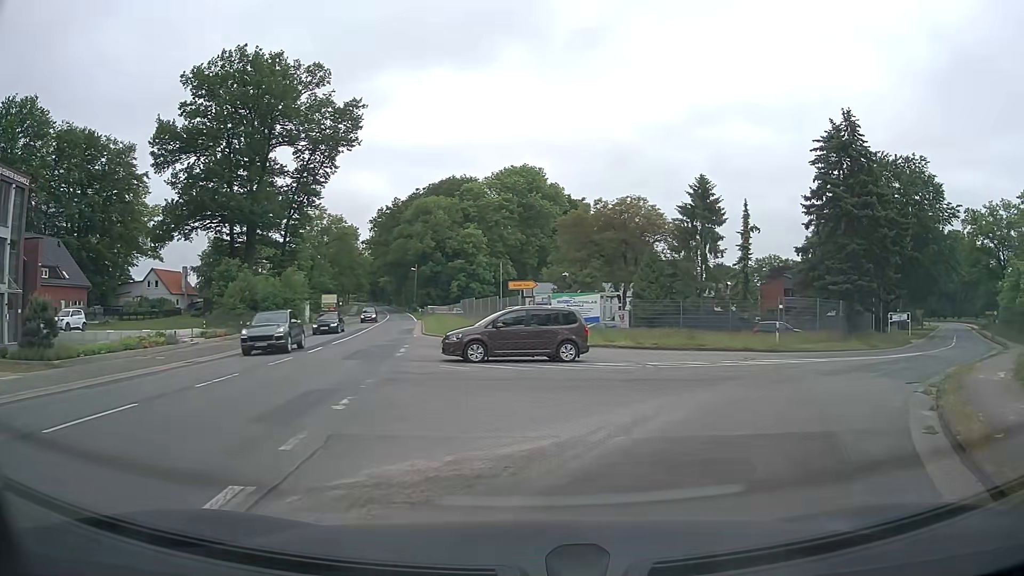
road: secondary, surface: asphalt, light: Day
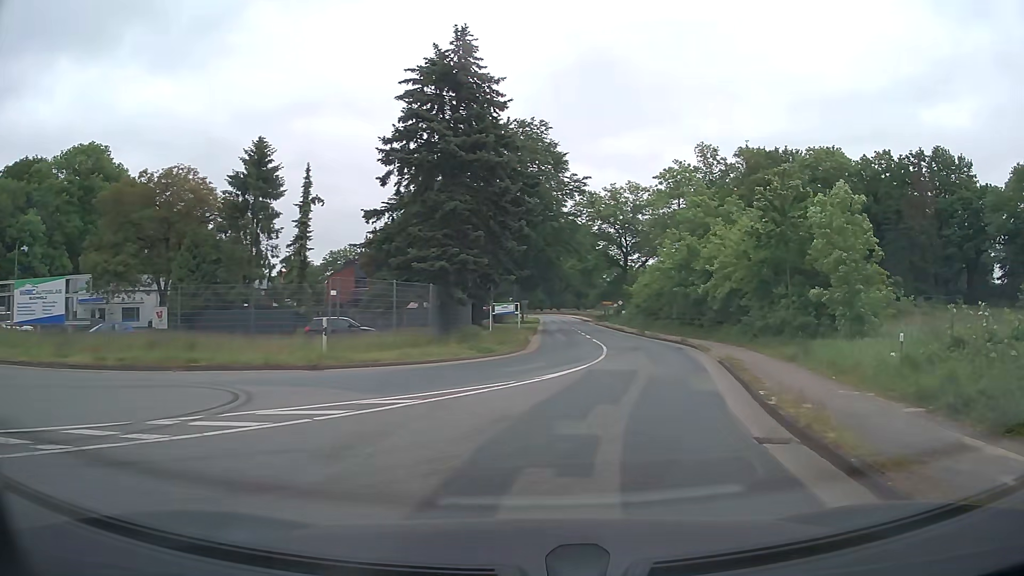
(+4.4, +12.4) m; +35°
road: tertiary
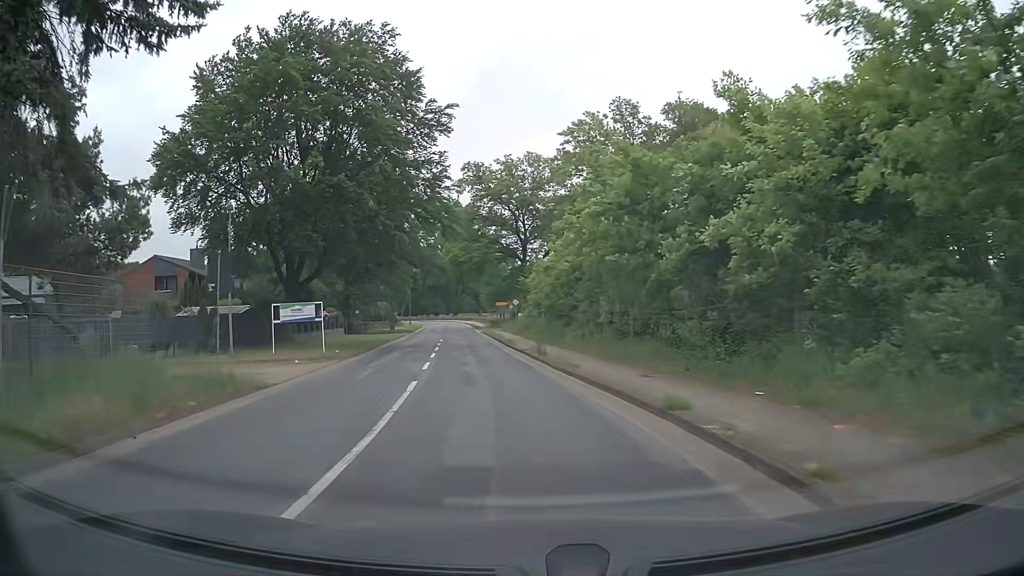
(+4.5, +22.7) m; +9°
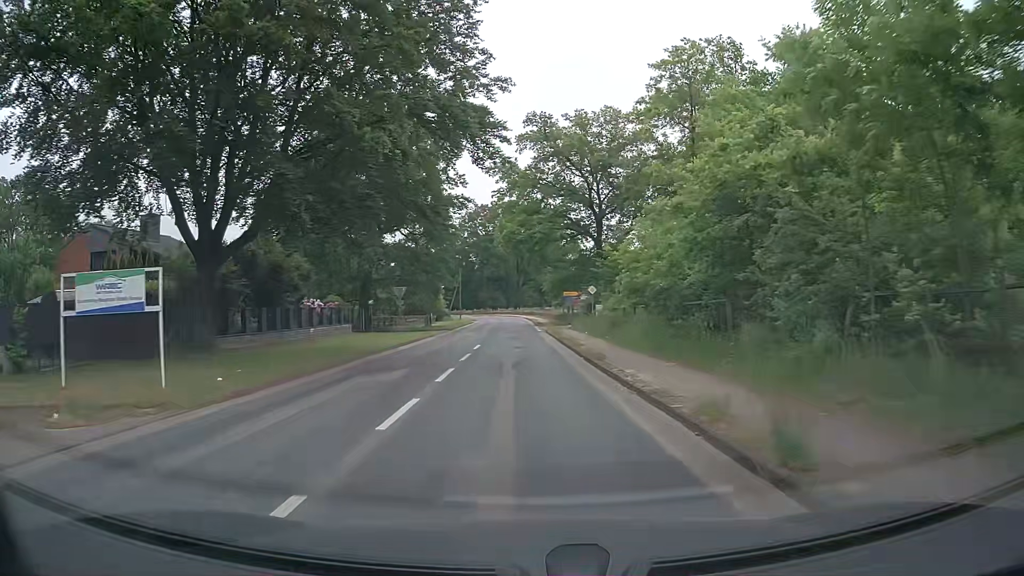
(-0.8, +17.9) m; -5°
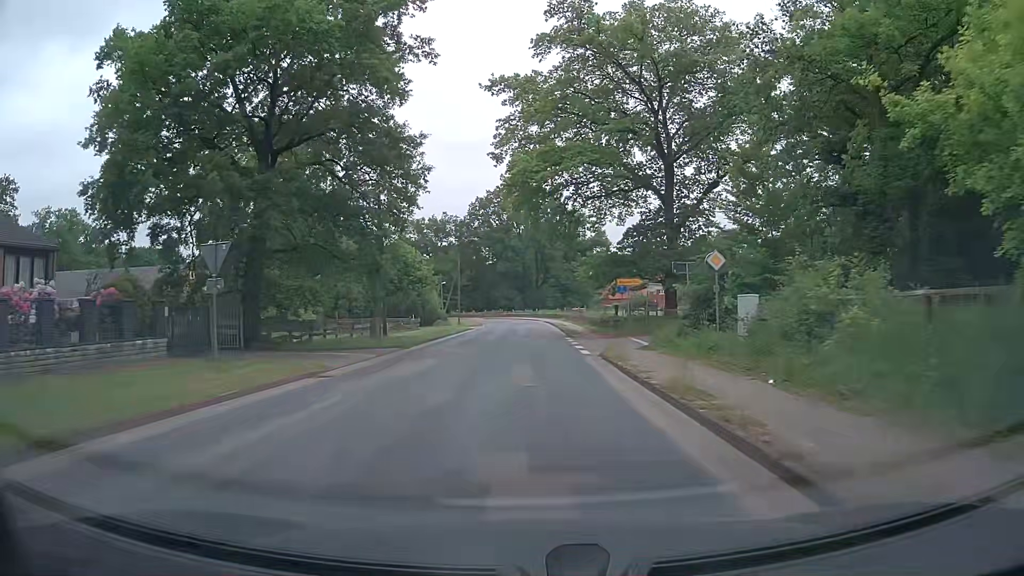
(-0.4, +26.1) m; -2°
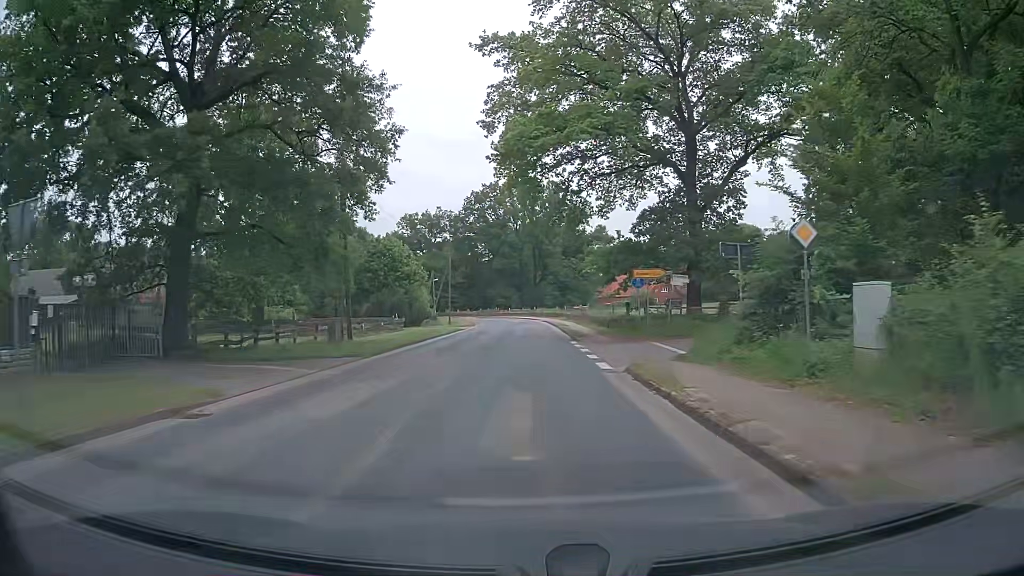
(0.0, +6.4) m; 0°
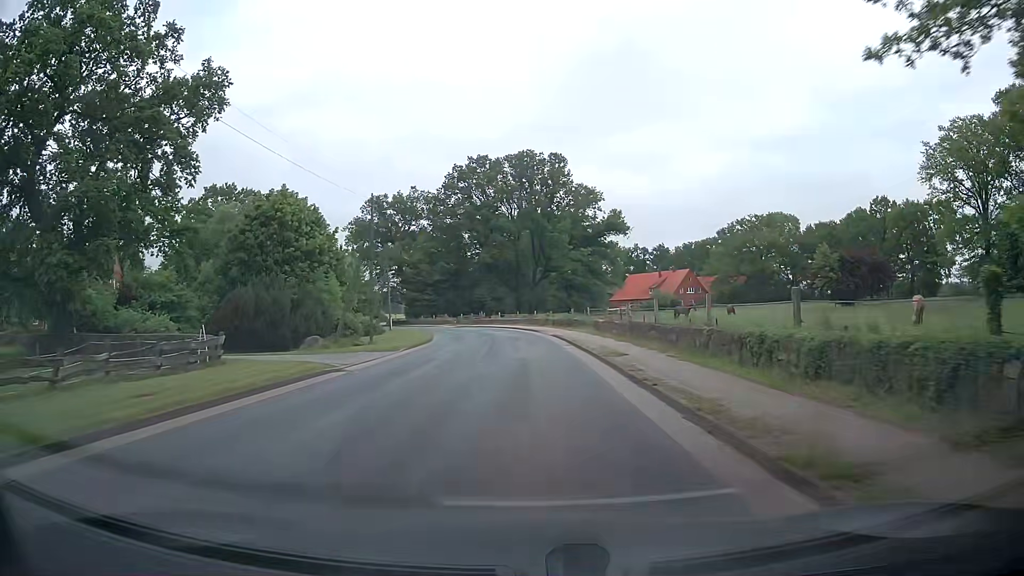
(+0.4, +32.9) m; +1°
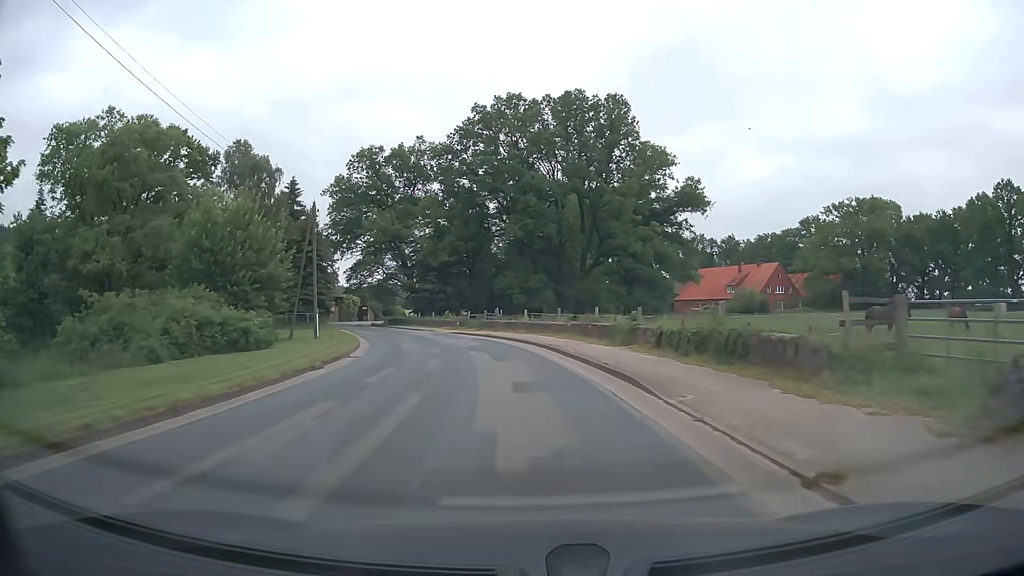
(-0.4, +35.0) m; -3°
(0, +10) (-1, +20) (-2, +30) (-4, +40) (-7, +49) (-10, +59) (-14, +68) (-18, +77) (-21, +87) (-24, +96) m
